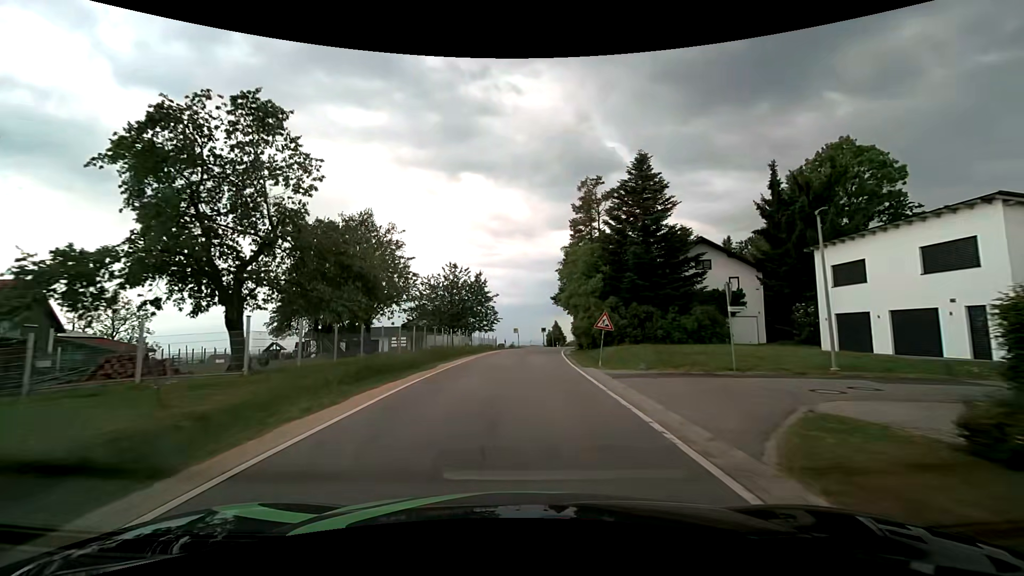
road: tertiary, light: Day
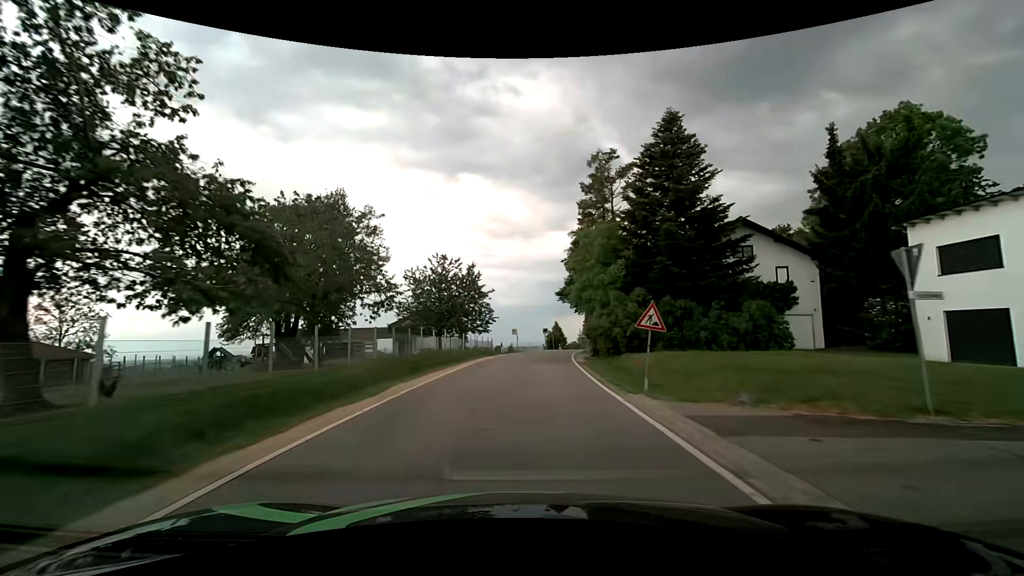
(0.0, +7.6) m; 0°
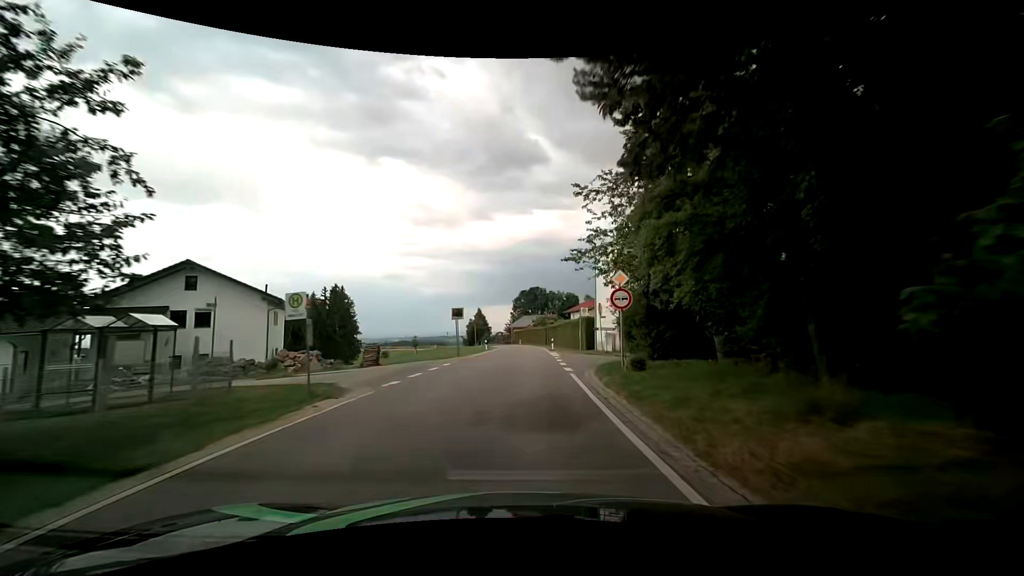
(+2.6, +39.0) m; +8°
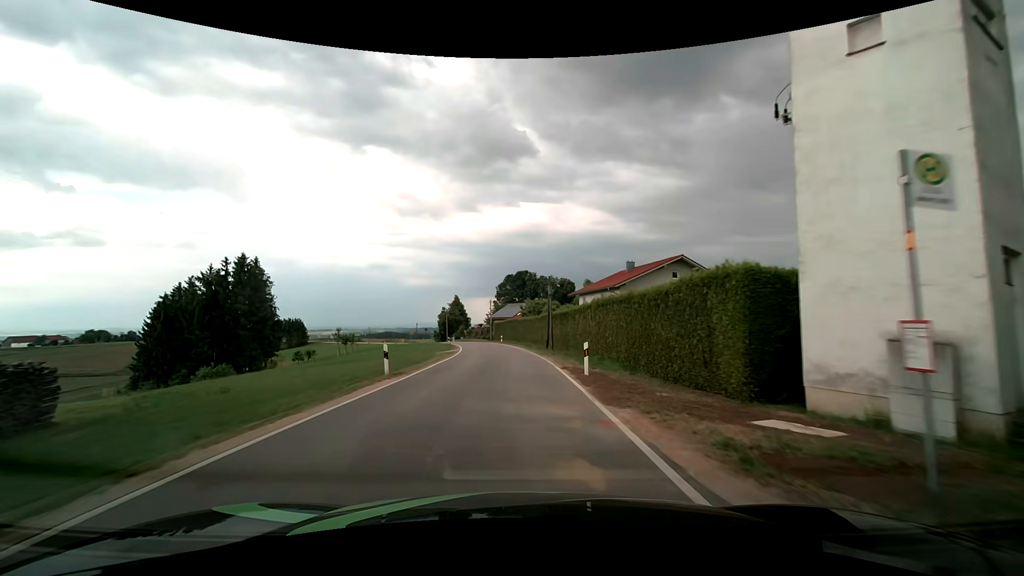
(+0.9, +32.5) m; +2°
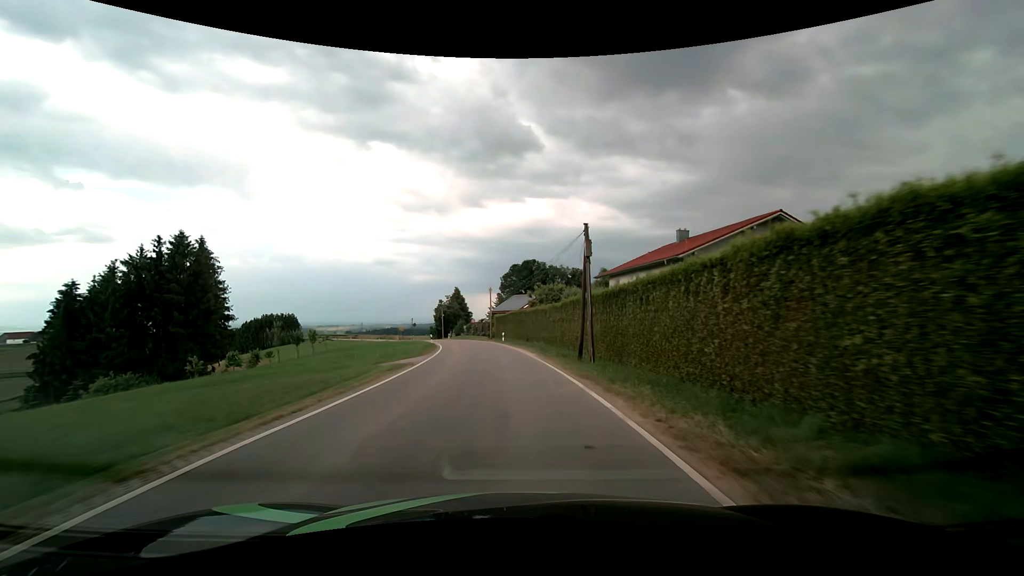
(0.0, +16.6) m; -1°
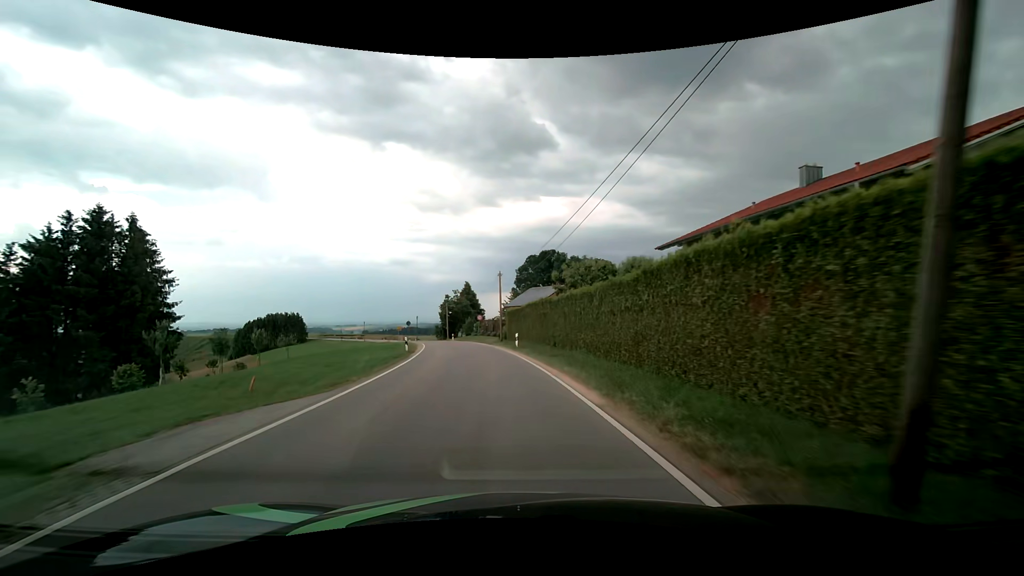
(-0.2, +16.1) m; -2°
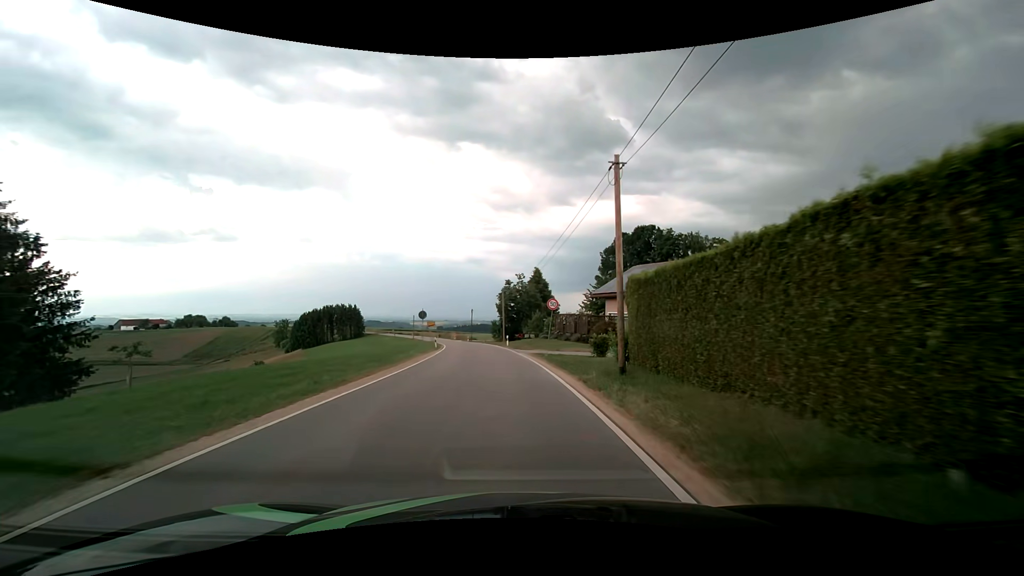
(-2.1, +30.8) m; -8°
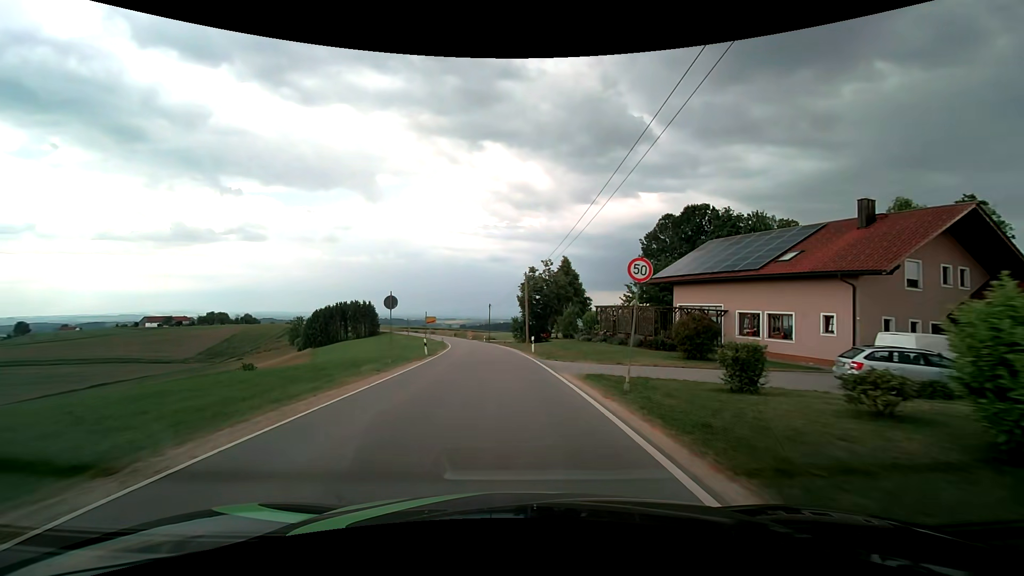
(-0.4, +14.9) m; -3°
(0, +10) (-1, +20) (-1, +30) (-2, +40) (-3, +50) (-4, +60) (-6, +70) (-8, +80) (-9, +89) (-12, +99) m
